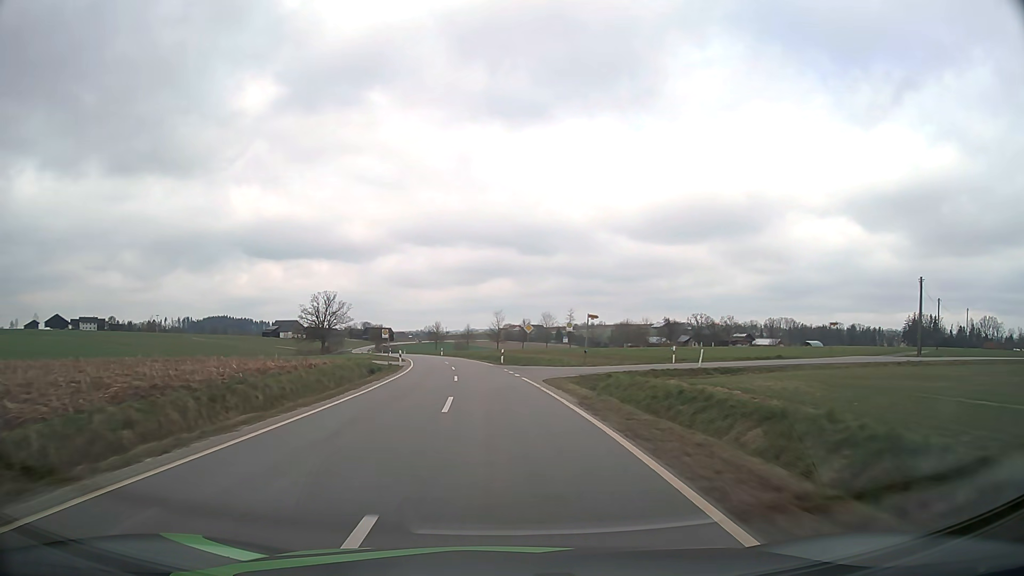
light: Day
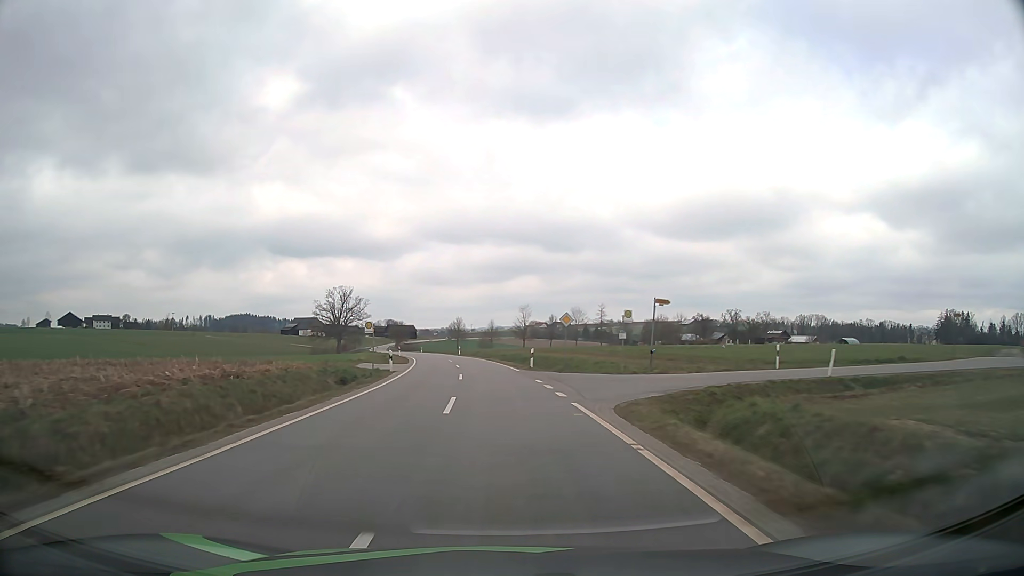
(-0.2, +12.8) m; -2°
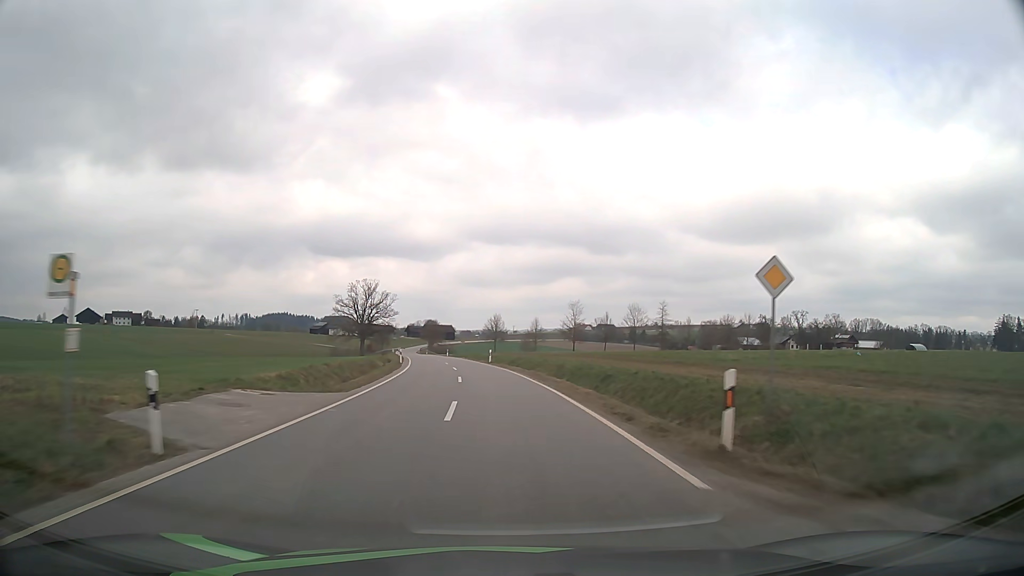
(-0.9, +25.7) m; -4°
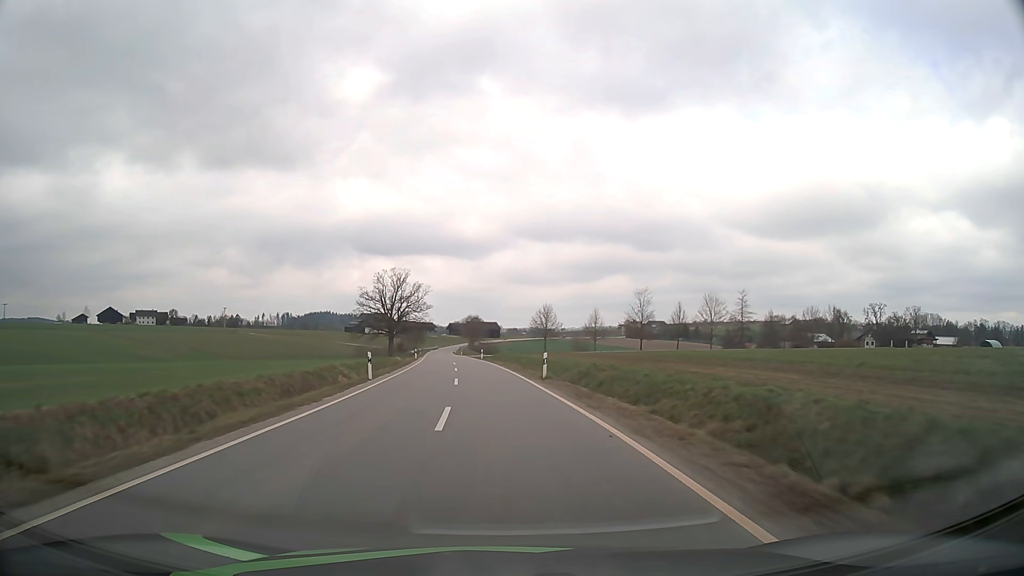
(-0.8, +25.8) m; -4°
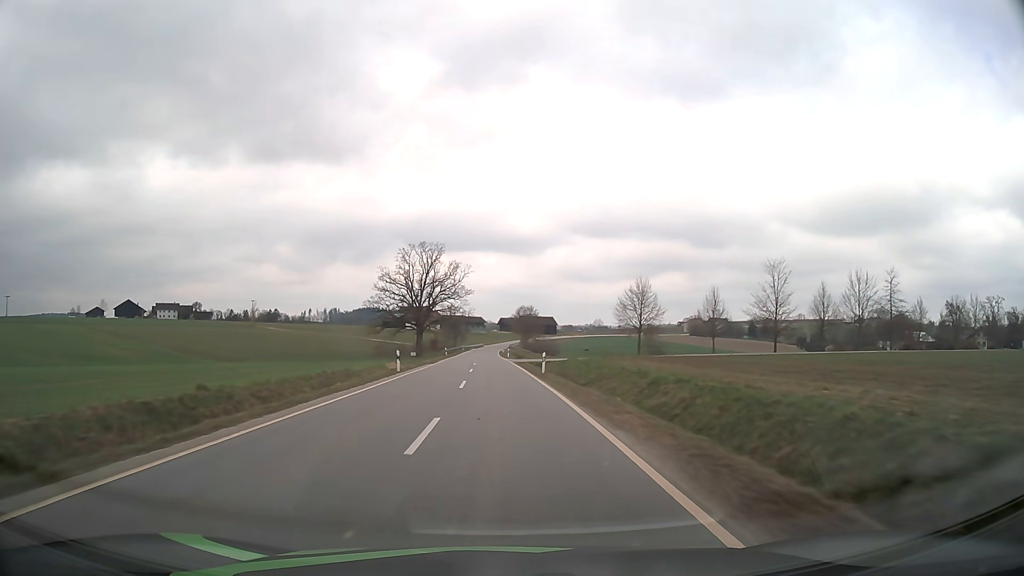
(-1.8, +39.1) m; -5°
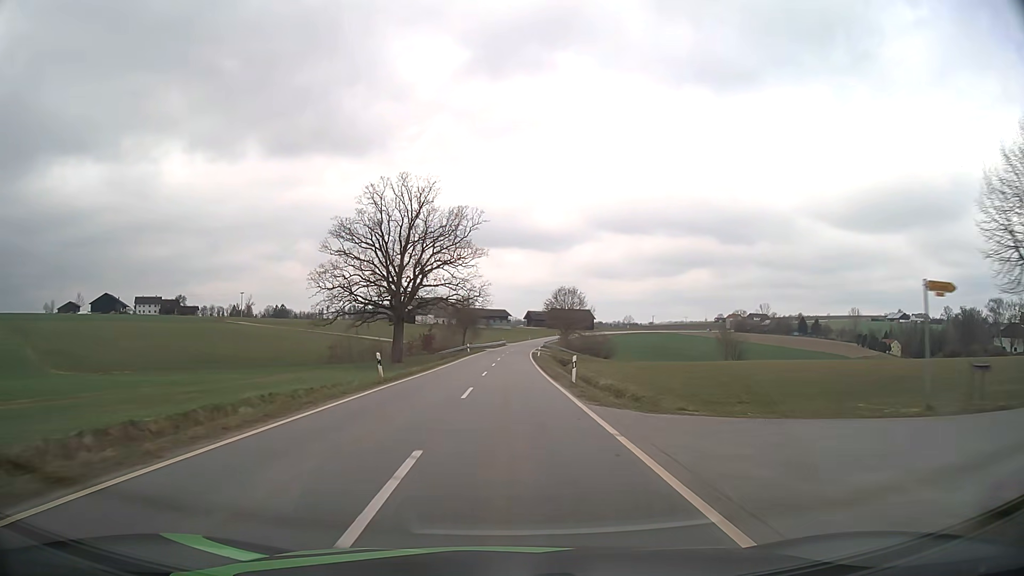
(-1.3, +52.6) m; -2°
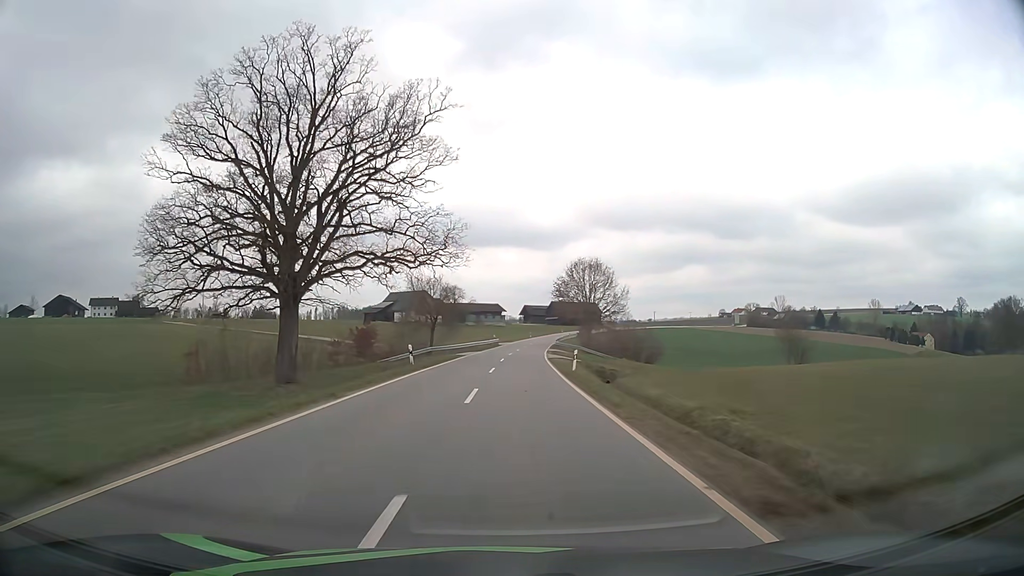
(0.0, +39.1) m; +1°
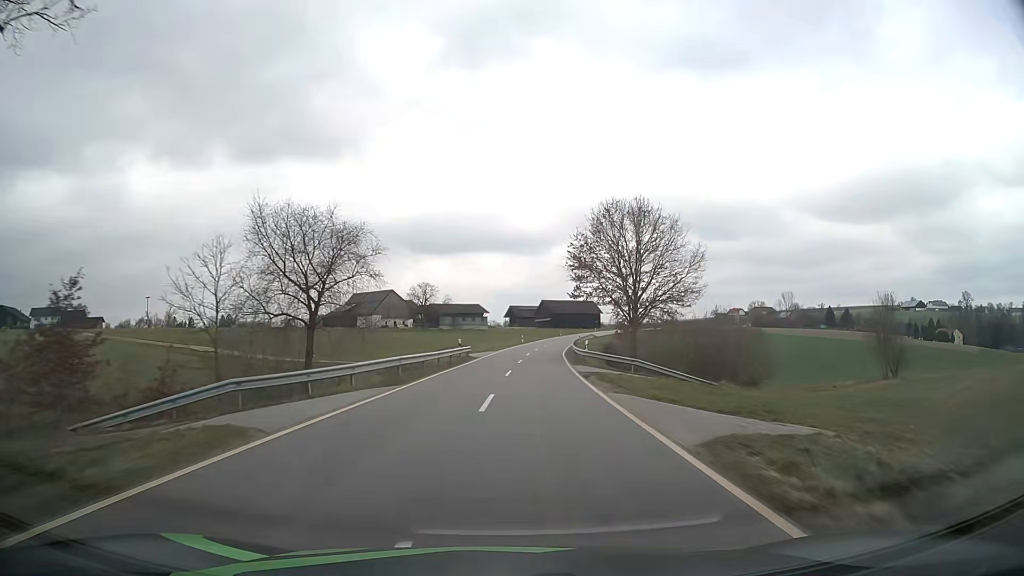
(+0.4, +37.8) m; +1°
(0, +10) (0, +20) (+1, +30) (+1, +40) (+2, +50) (+3, +60) (+4, +70) (+5, +80) (+7, +90) (+8, +100) m
